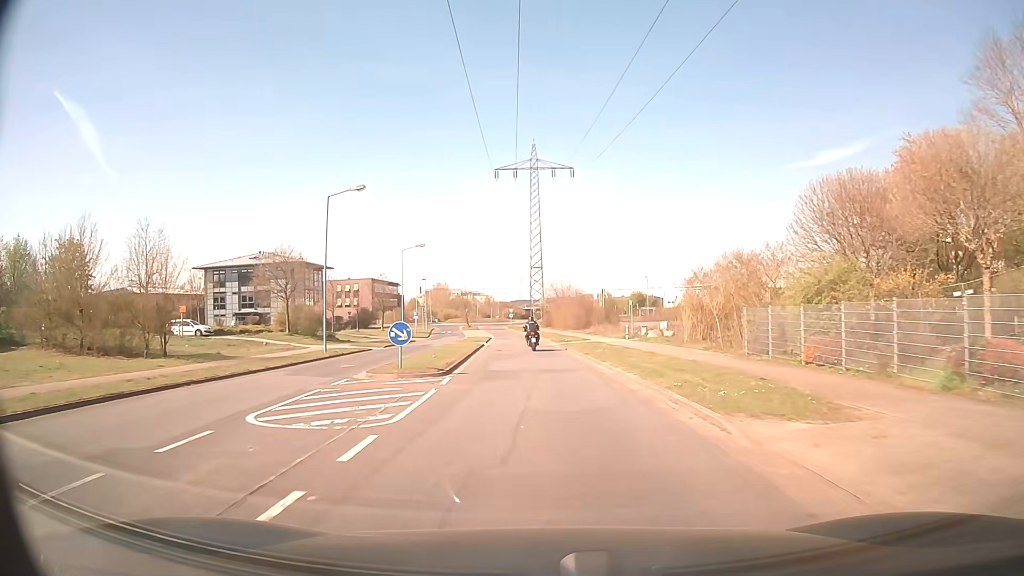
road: residential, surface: asphalt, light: Day
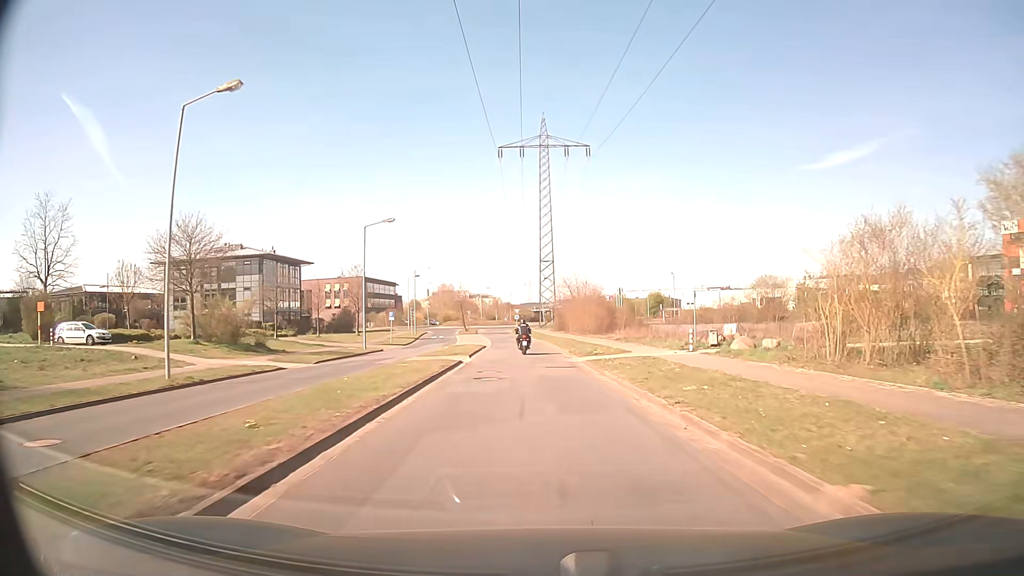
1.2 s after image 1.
(-0.2, +16.0) m; -1°
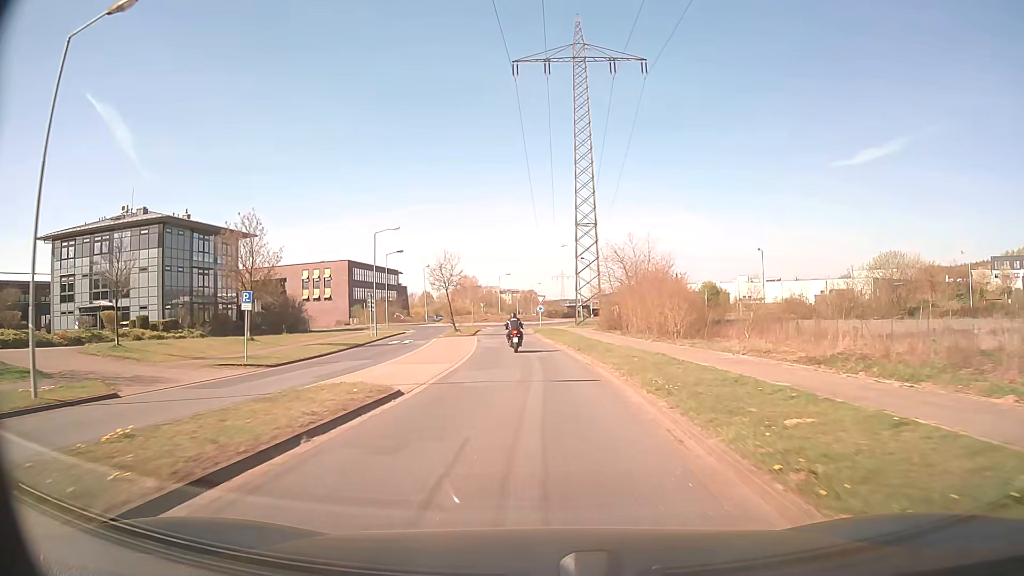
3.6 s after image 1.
(-0.2, +31.5) m; -3°
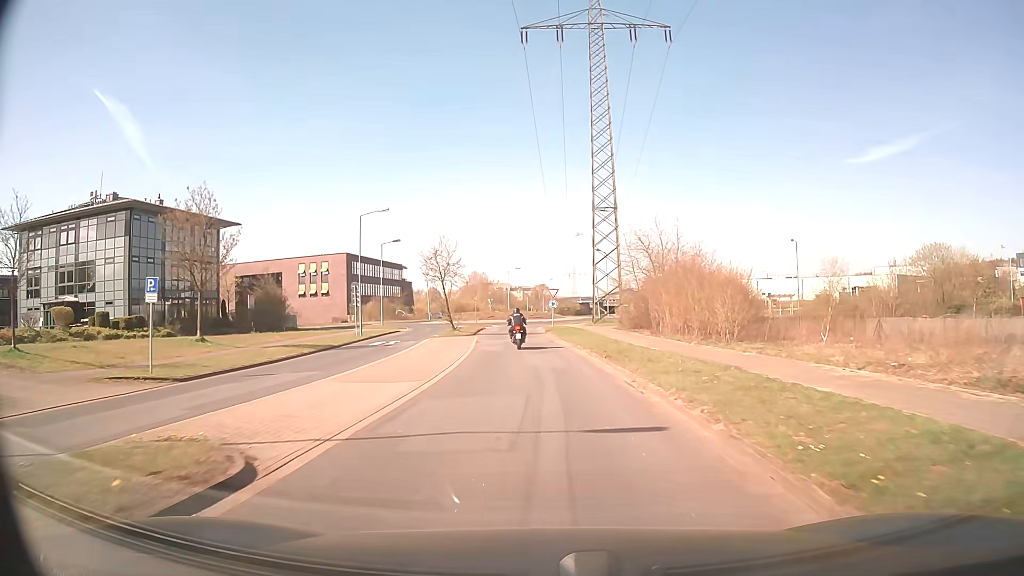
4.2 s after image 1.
(-0.1, +7.2) m; -1°
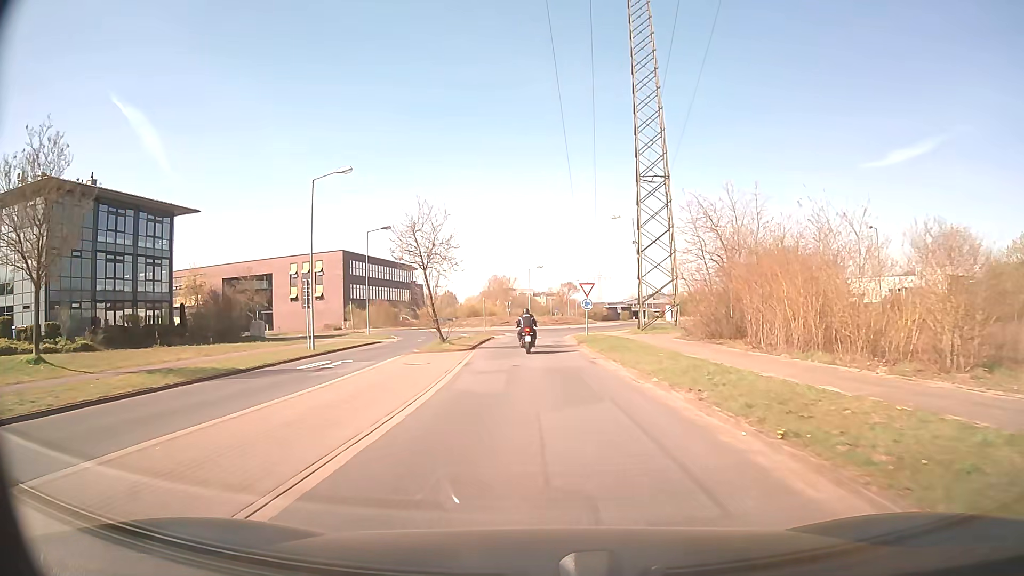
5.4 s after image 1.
(-0.2, +13.4) m; -2°
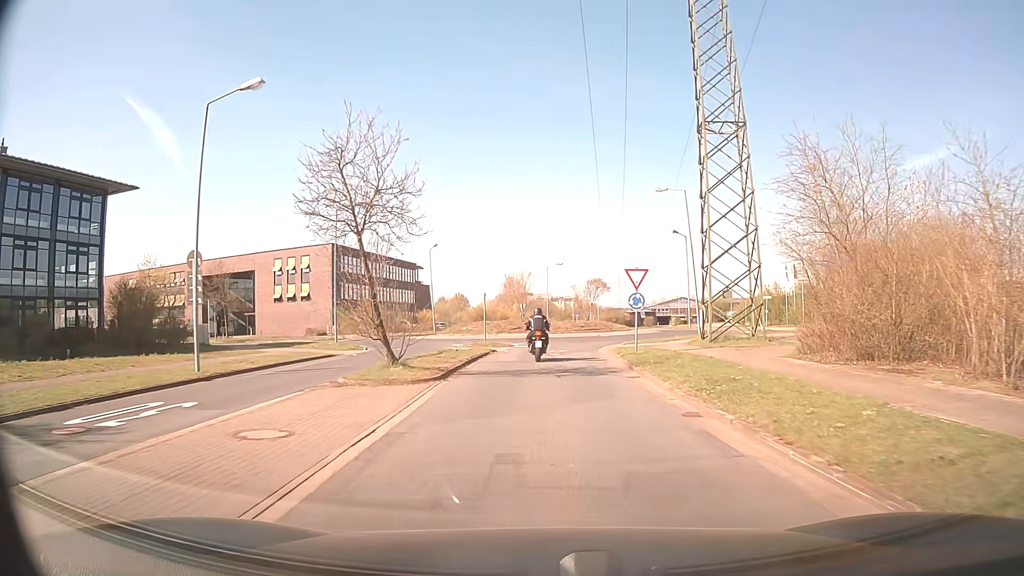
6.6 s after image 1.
(-0.1, +12.3) m; -1°
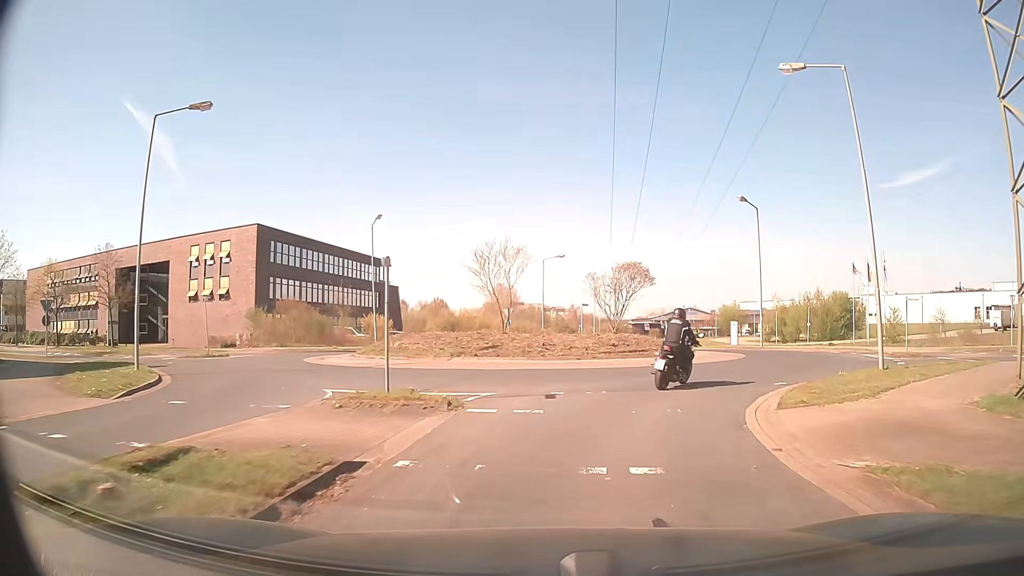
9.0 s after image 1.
(-0.2, +20.5) m; 0°
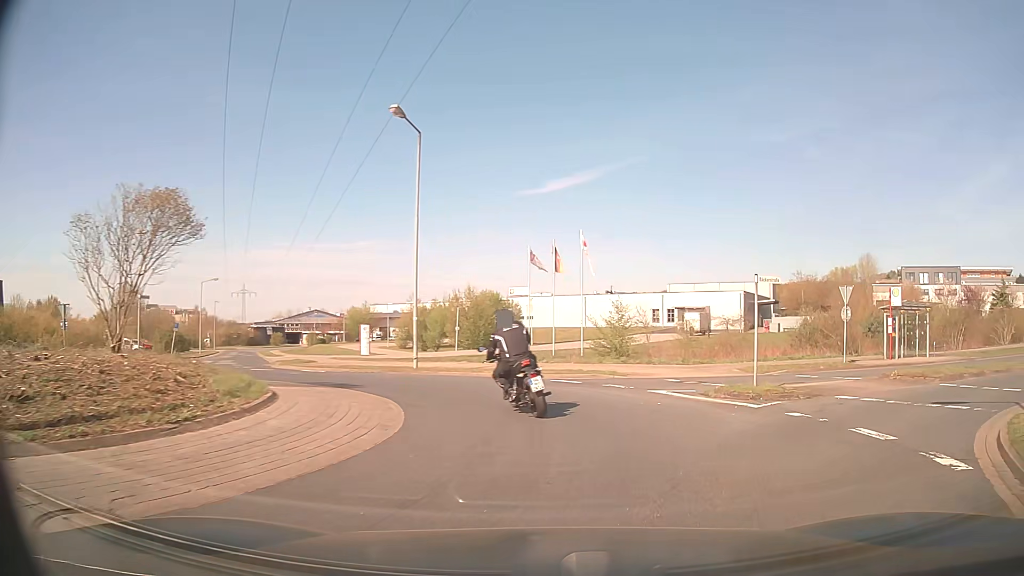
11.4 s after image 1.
(+3.4, +16.0) m; +32°
(0, +10) (-4, +19) (-14, +20) (-22, +14) (-30, +9) (-39, +4) (-48, +1) (-58, -2) (-68, -5) (-77, -7) m
